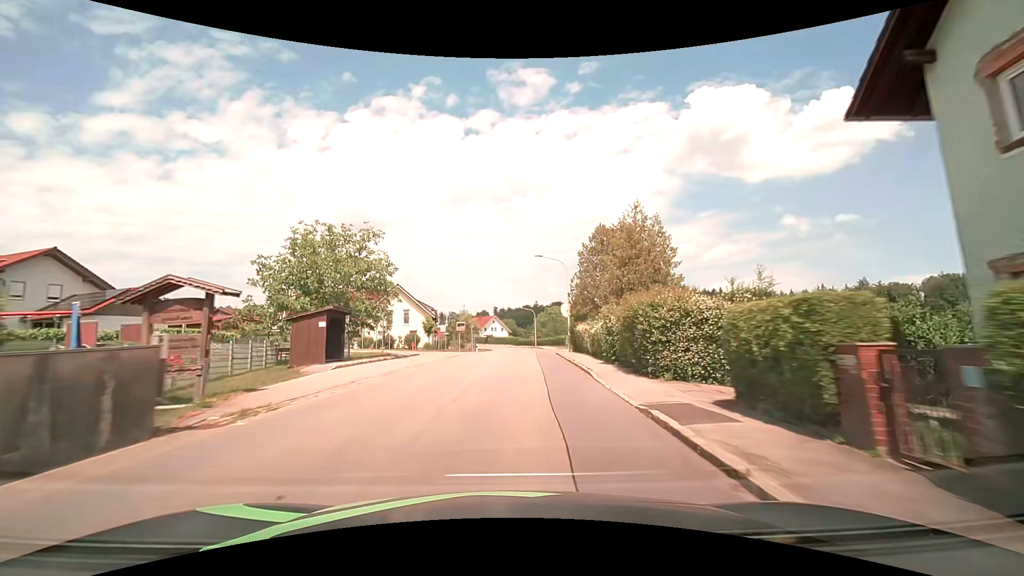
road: tertiary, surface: asphalt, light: Day
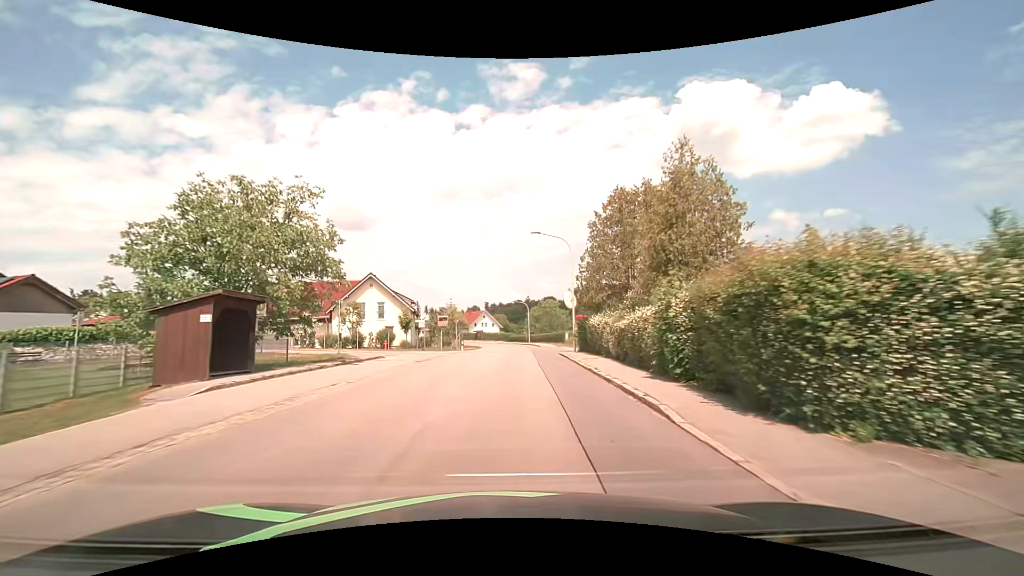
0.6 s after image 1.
(0.0, +8.1) m; +1°
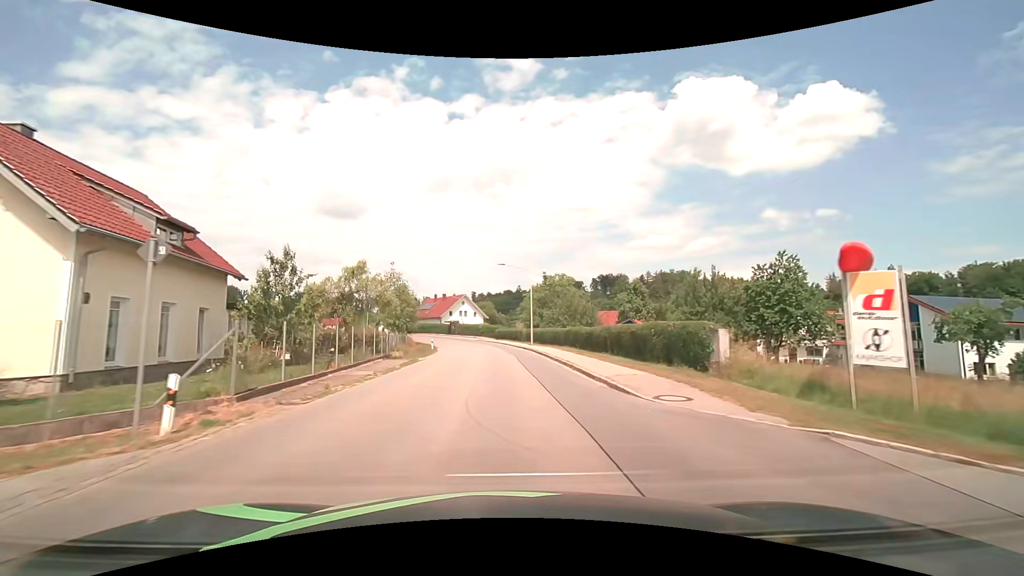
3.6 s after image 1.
(+0.6, +40.5) m; +1°
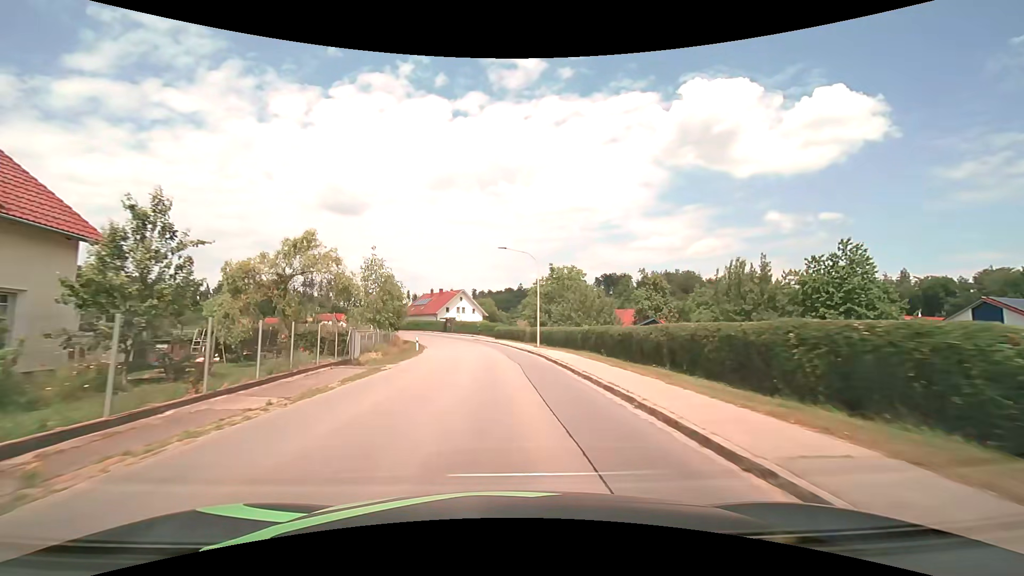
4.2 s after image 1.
(0.0, +8.1) m; 0°
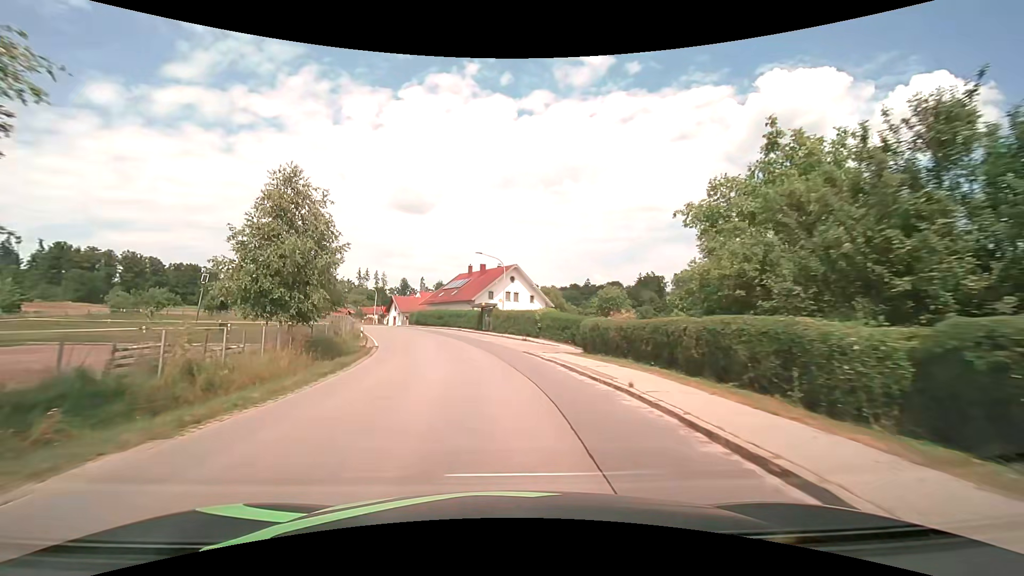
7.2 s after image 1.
(-1.9, +40.2) m; -7°
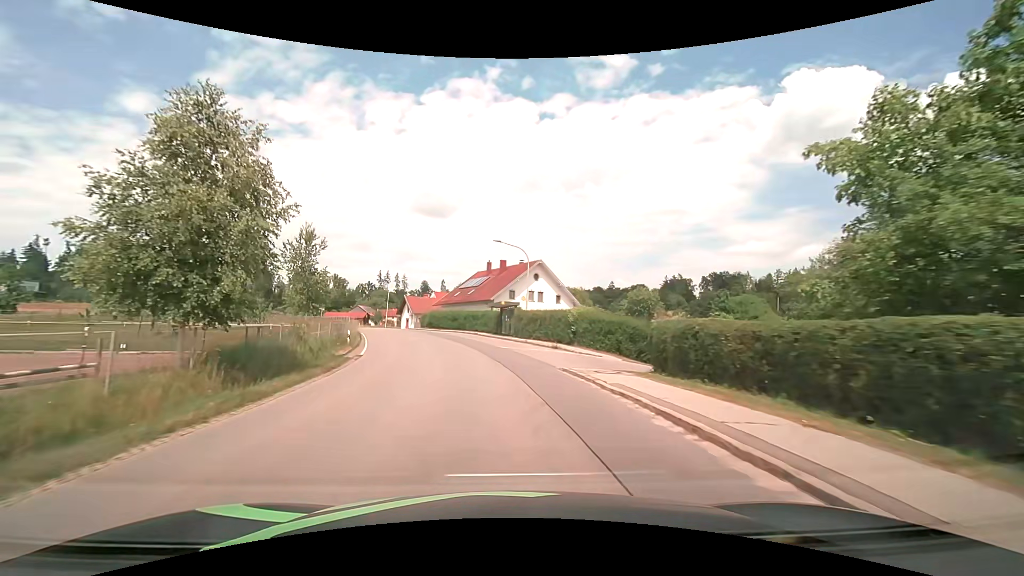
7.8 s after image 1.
(-0.2, +8.0) m; -3°
